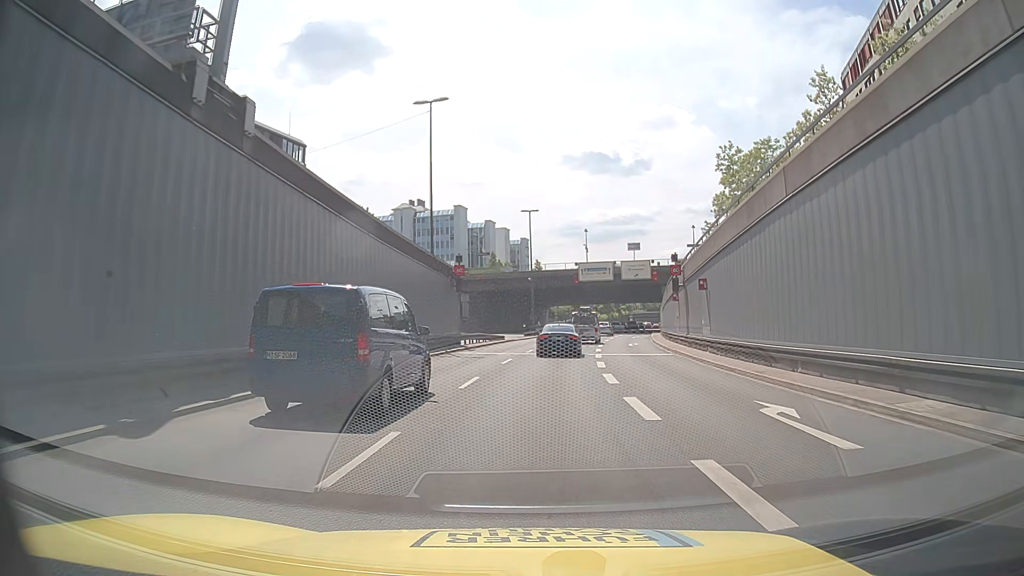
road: trunk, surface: asphalt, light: Day
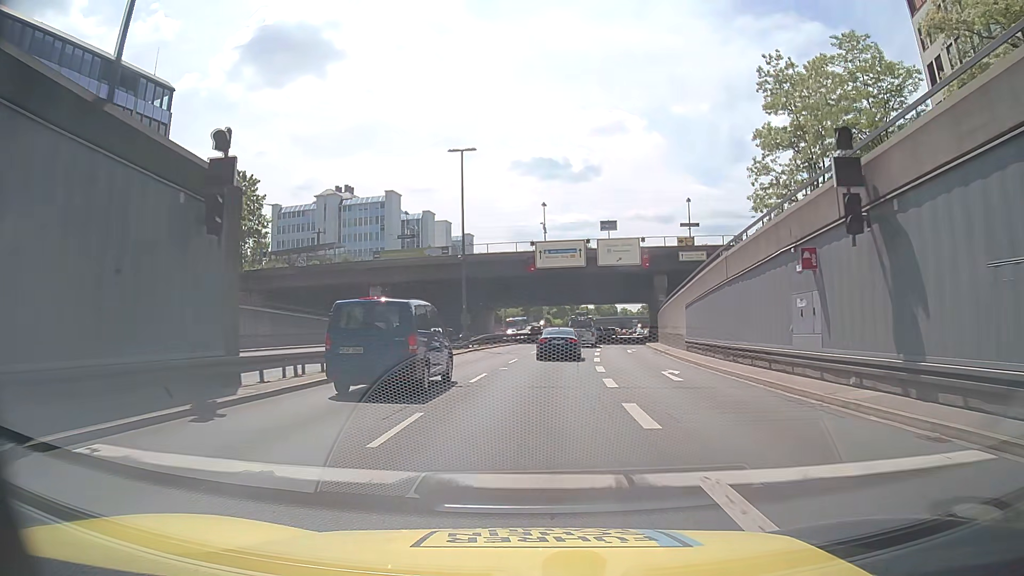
(+0.9, +25.0) m; +4°
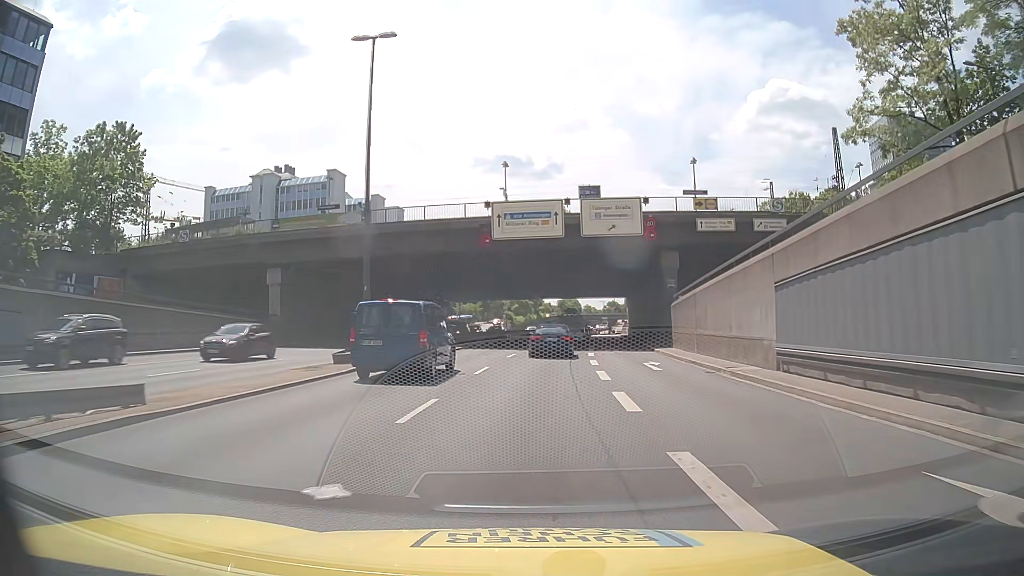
(+0.5, +17.0) m; +3°
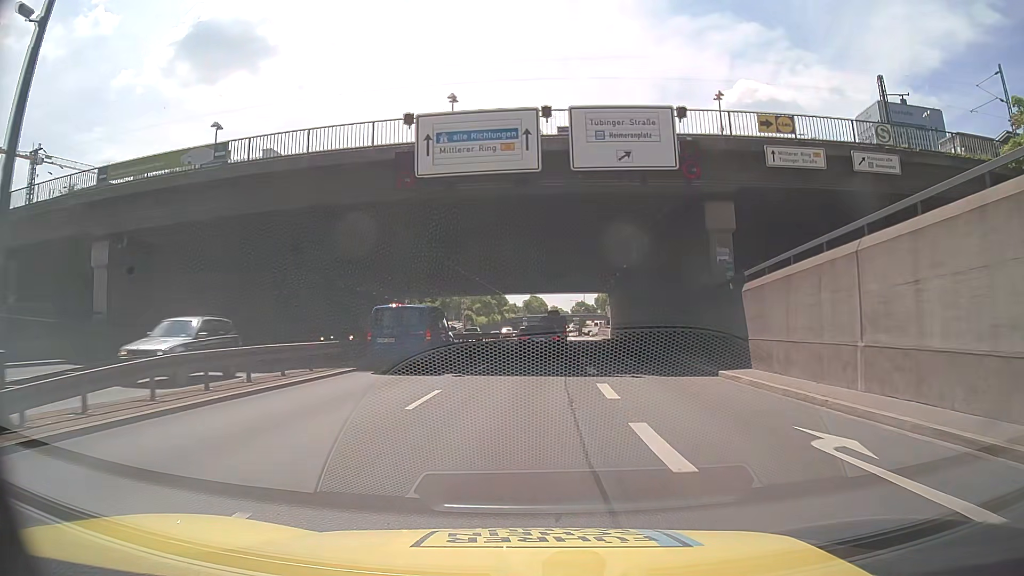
(+0.6, +16.9) m; +3°
